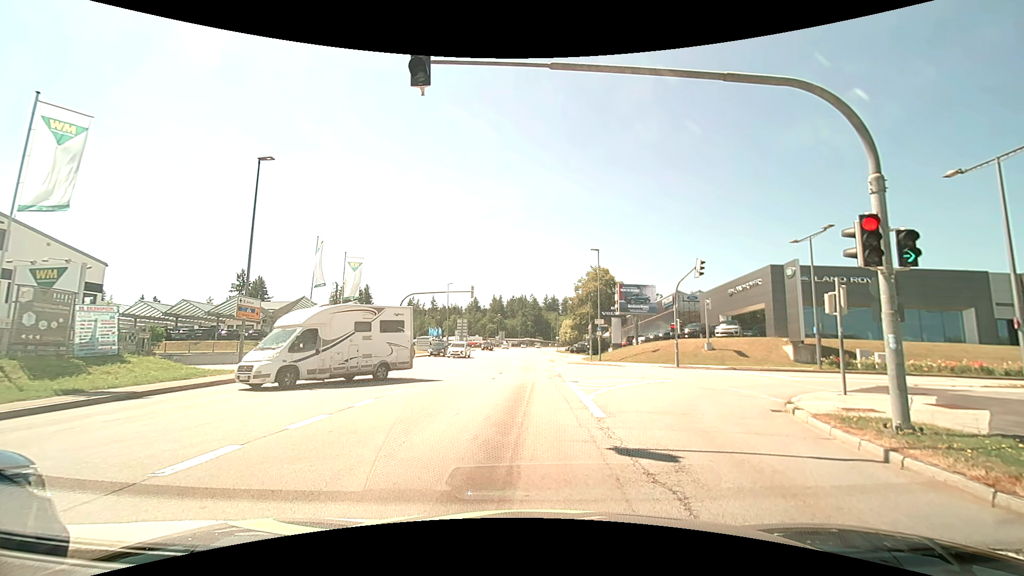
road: tertiary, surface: asphalt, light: Day
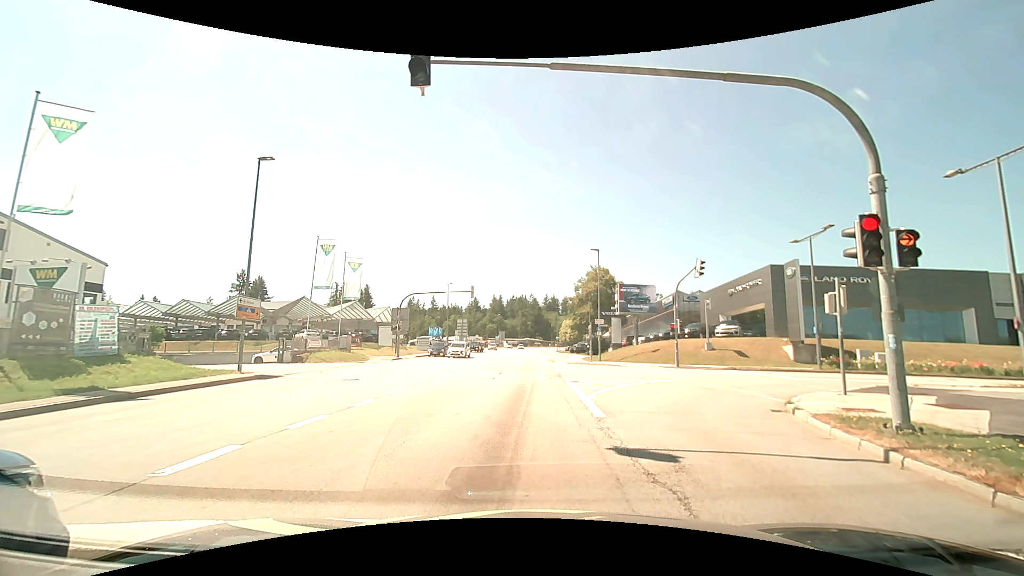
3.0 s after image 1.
(0.0, 0.0) m; 0°
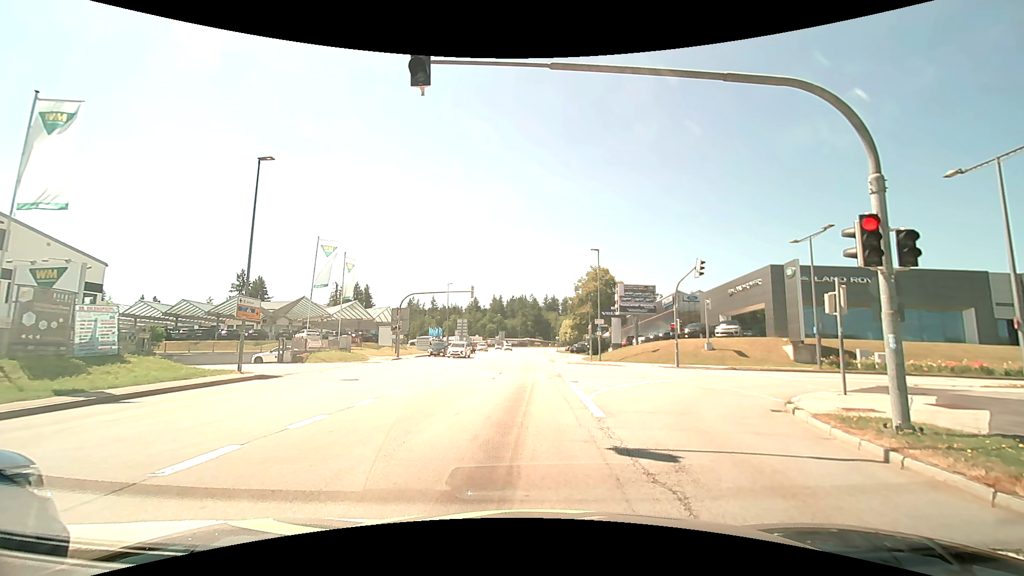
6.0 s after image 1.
(0.0, 0.0) m; 0°
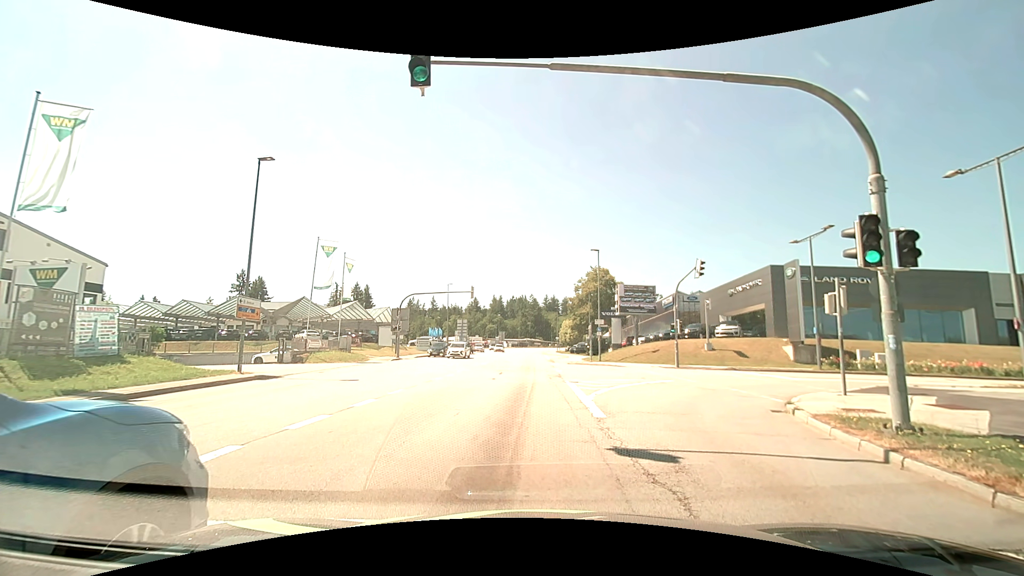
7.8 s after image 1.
(0.0, 0.0) m; 0°
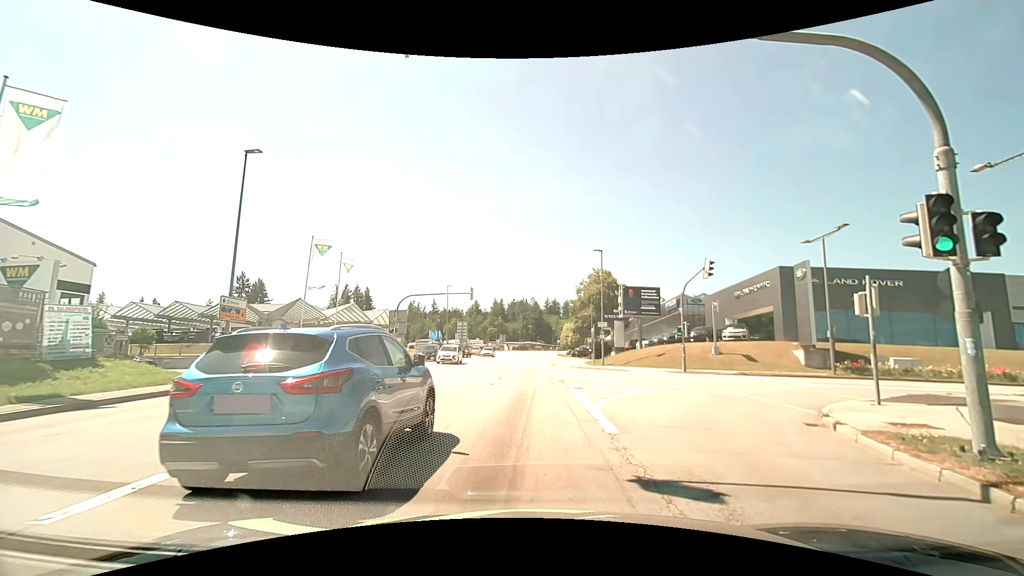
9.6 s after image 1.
(0.0, +1.5) m; +1°
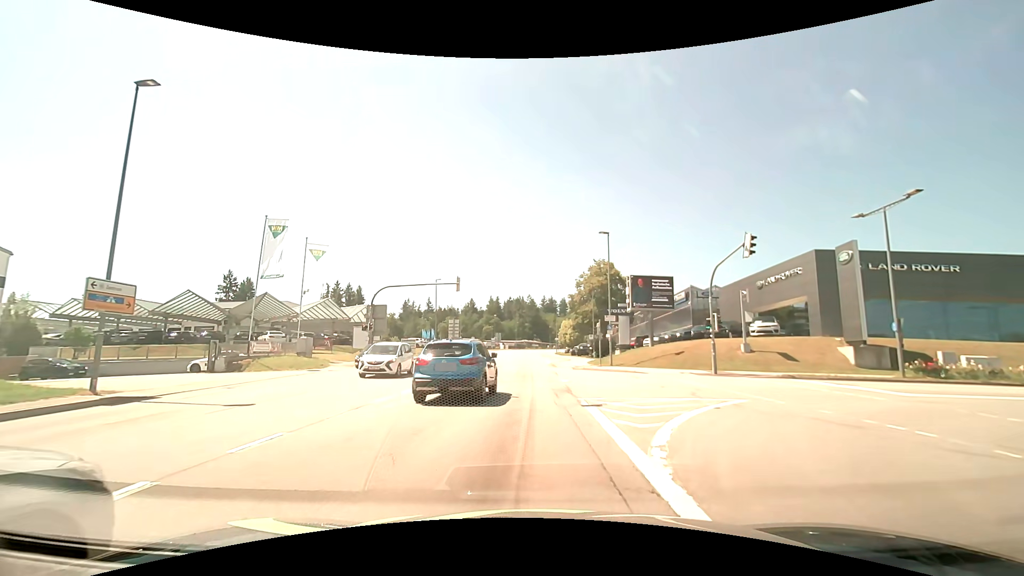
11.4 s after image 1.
(-0.2, +6.5) m; -1°
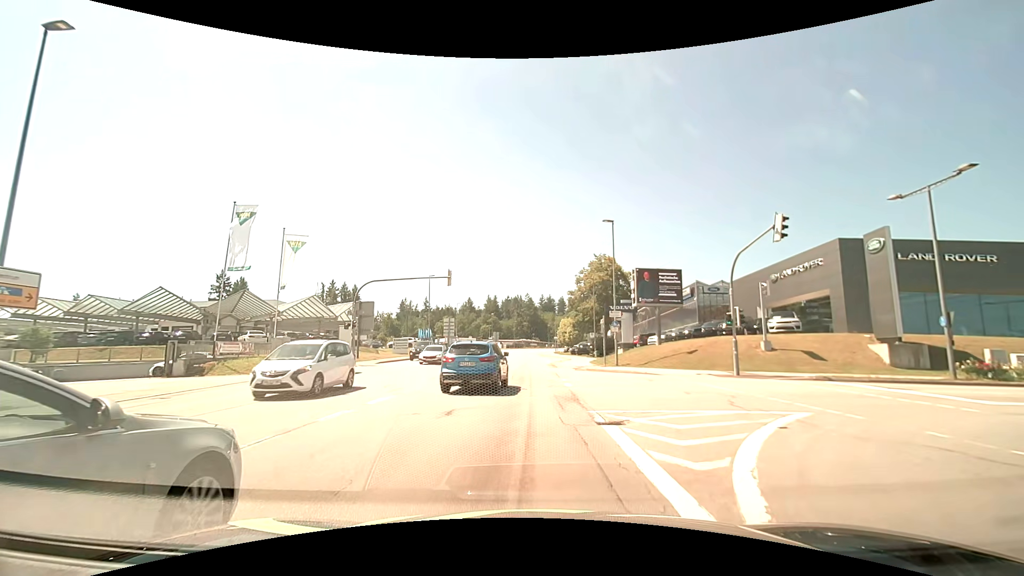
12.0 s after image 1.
(0.0, +3.3) m; +1°
